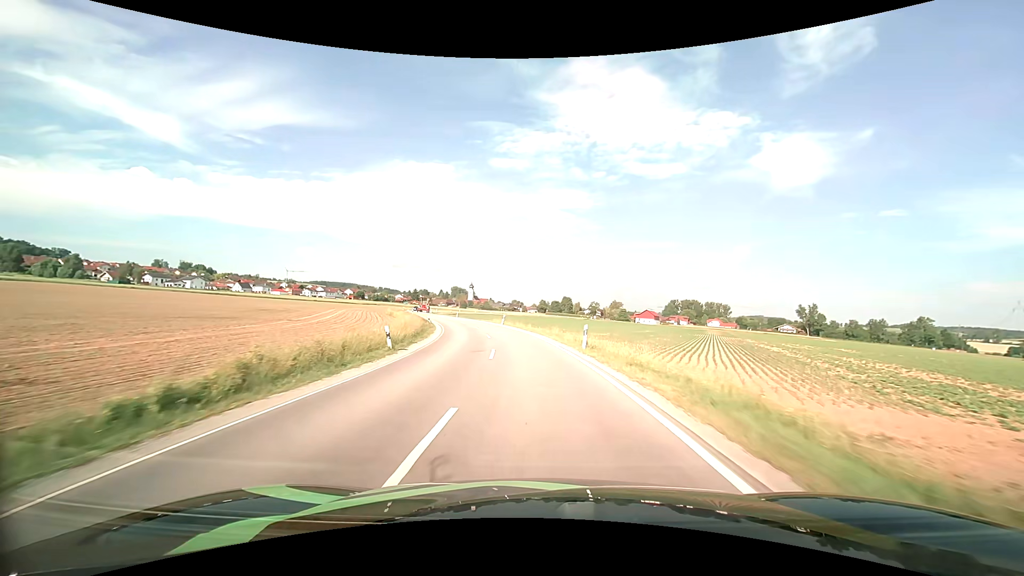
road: secondary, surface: asphalt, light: Day
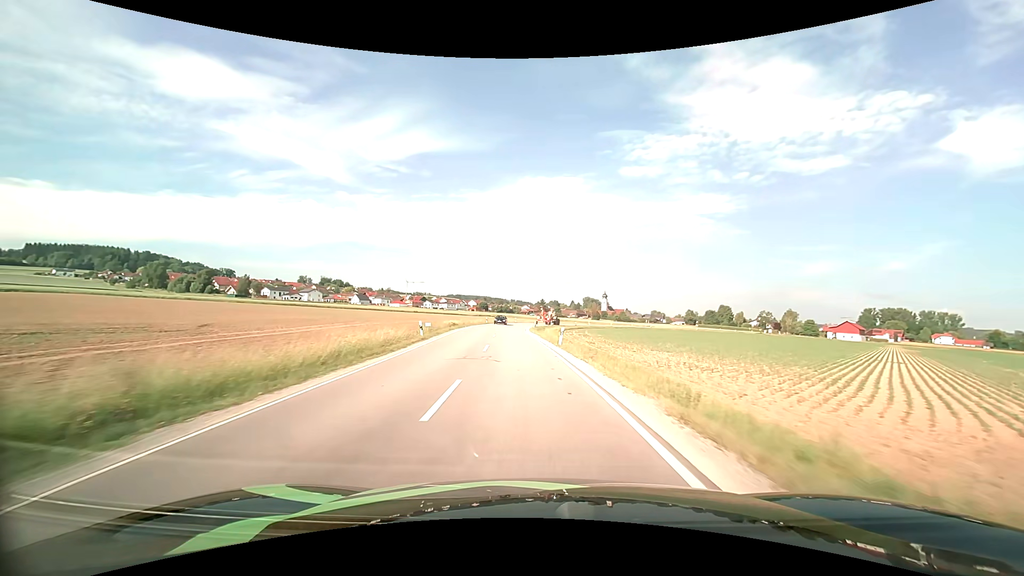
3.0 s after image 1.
(-7.2, +56.7) m; -15°
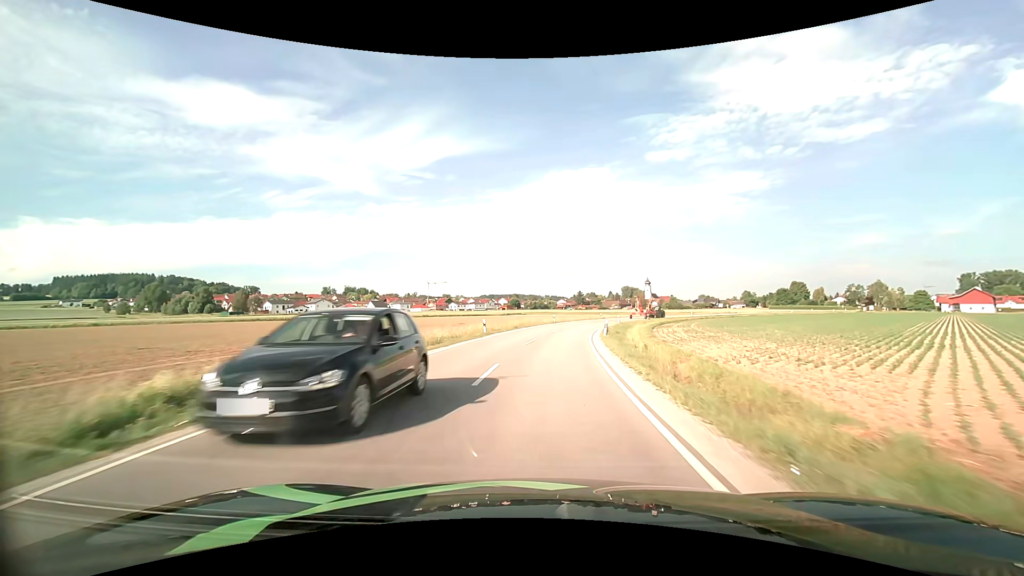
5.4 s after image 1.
(-2.5, +45.2) m; -4°
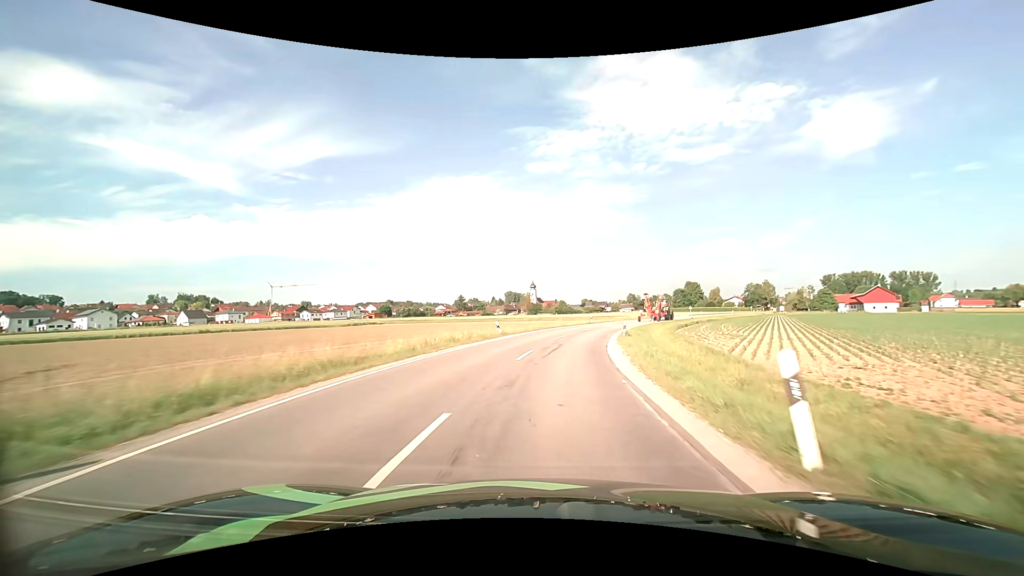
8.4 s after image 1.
(+5.1, +54.4) m; +13°
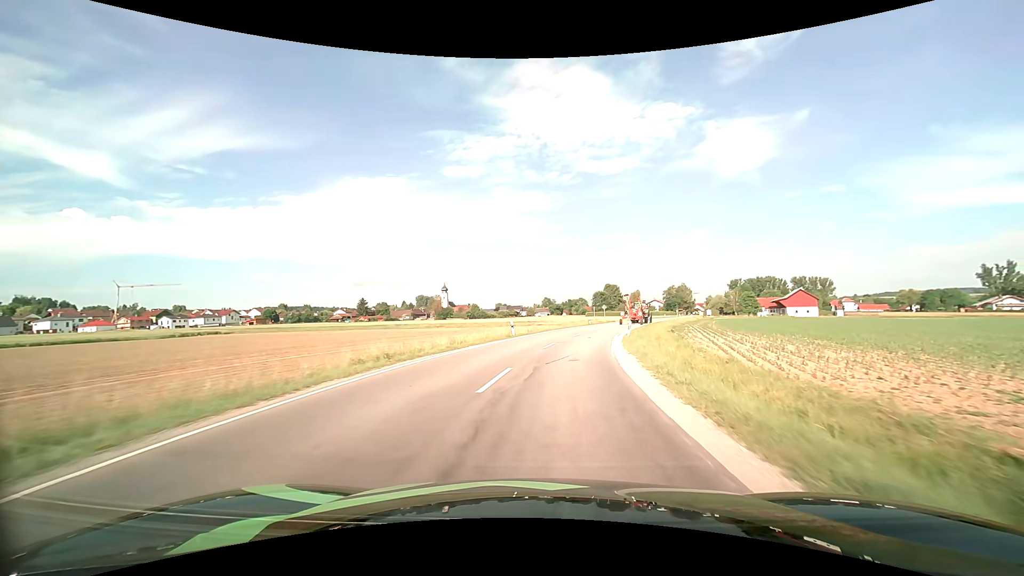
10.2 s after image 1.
(+2.5, +30.0) m; +10°
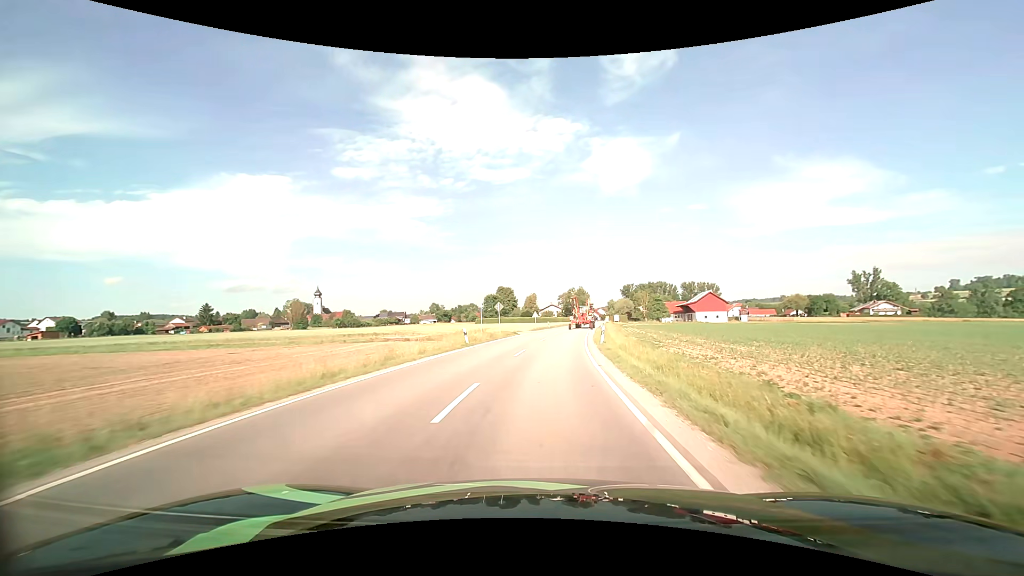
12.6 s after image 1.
(+4.4, +37.7) m; +13°
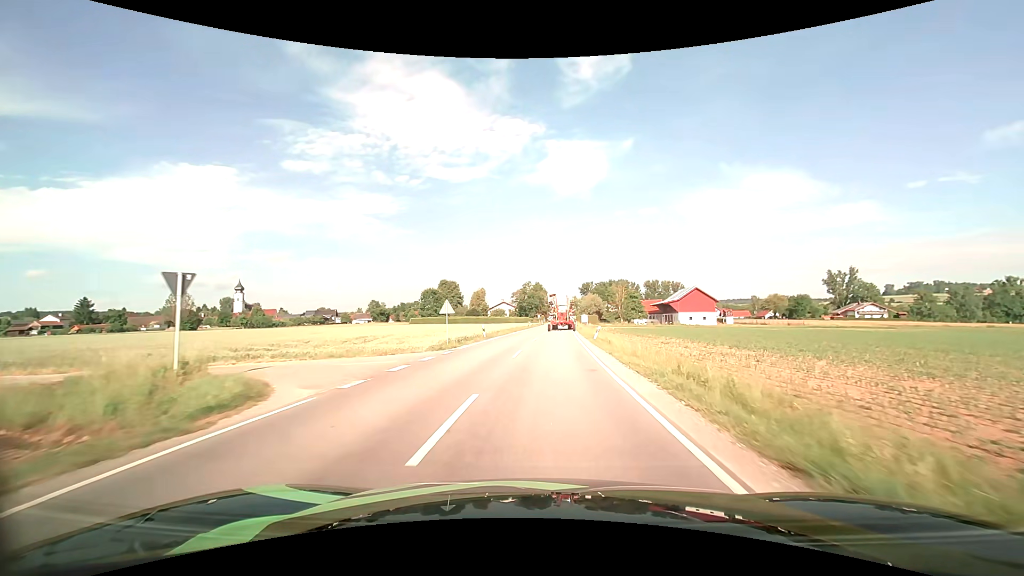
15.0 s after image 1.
(+1.9, +37.8) m; +5°
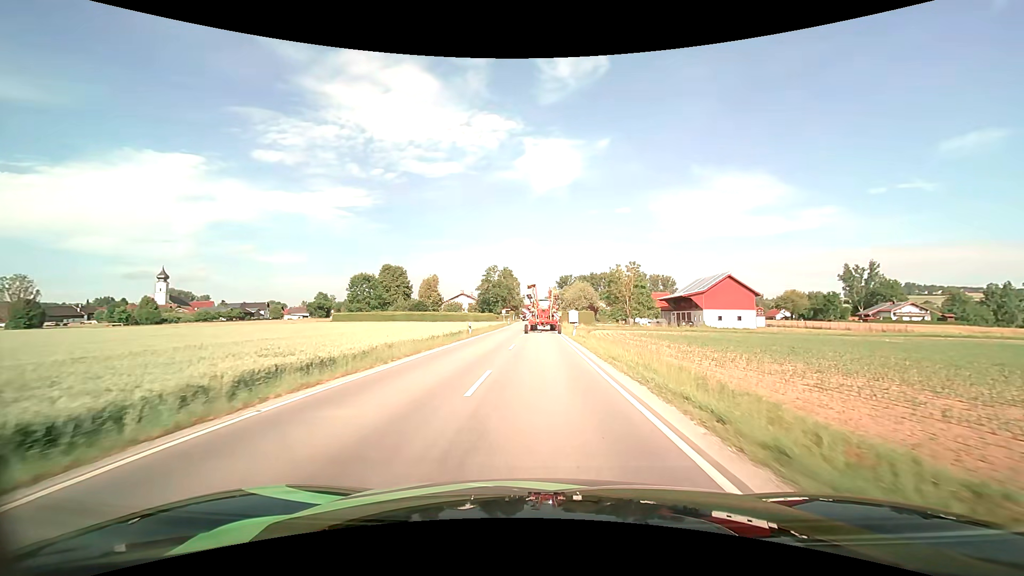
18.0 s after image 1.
(+1.5, +44.2) m; +3°
(0, +10) (0, +20) (0, +30) (0, +40) (0, +50) (0, +60) (0, +70) (0, +80) (0, +90) (0, +100) m
